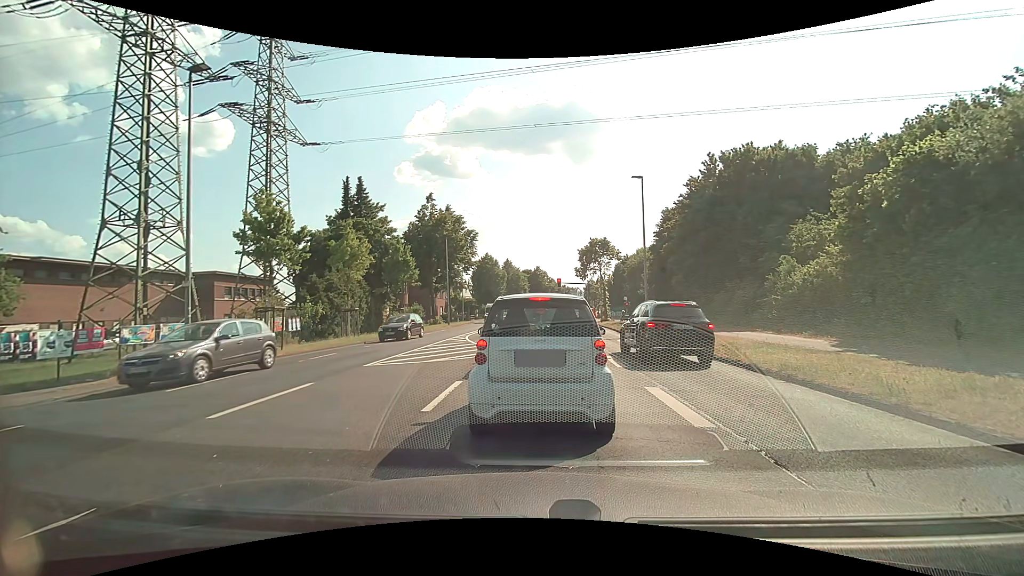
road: secondary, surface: asphalt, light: Day
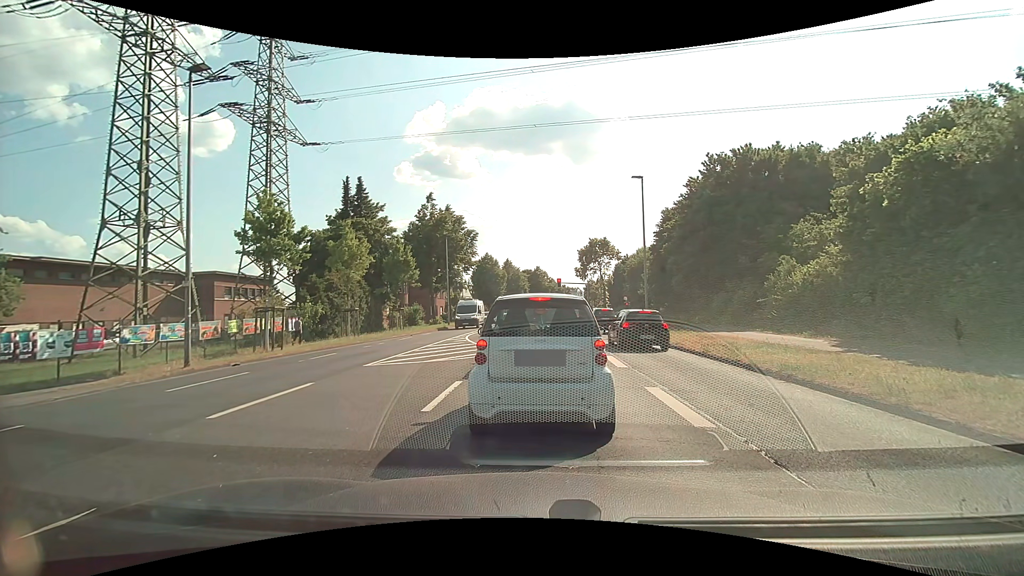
(0.0, 0.0) m; 0°
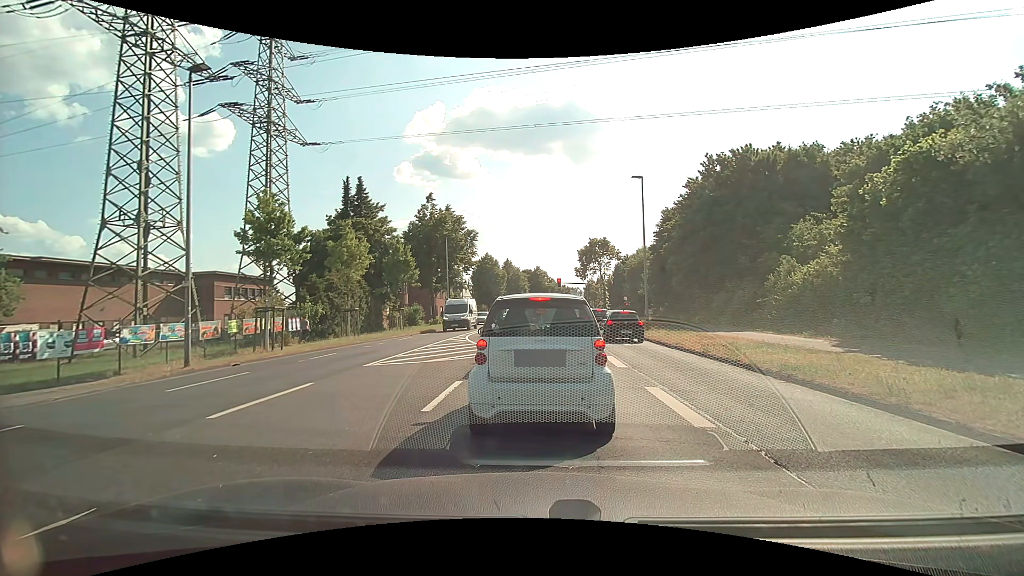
(0.0, 0.0) m; 0°
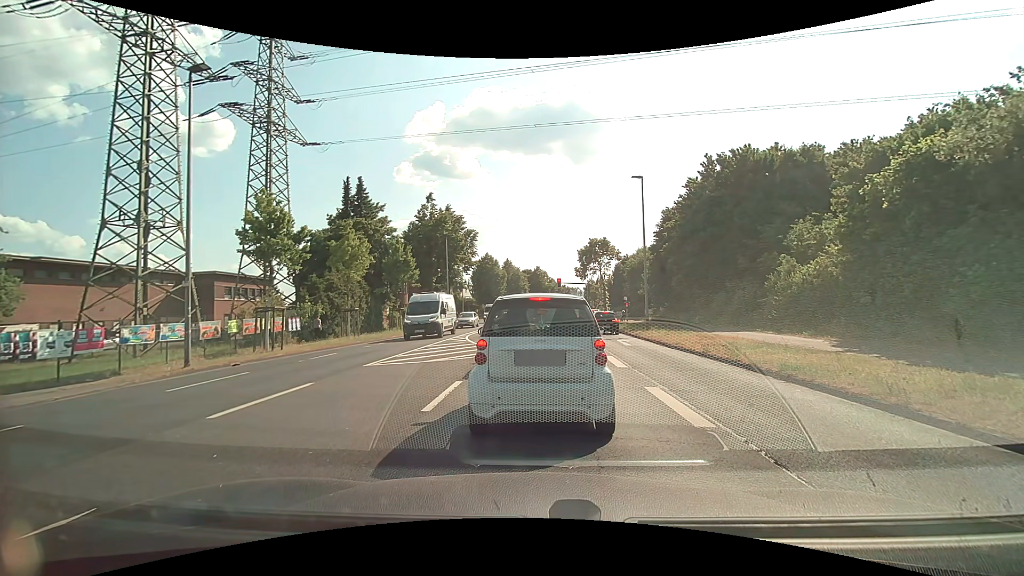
(0.0, 0.0) m; 0°
